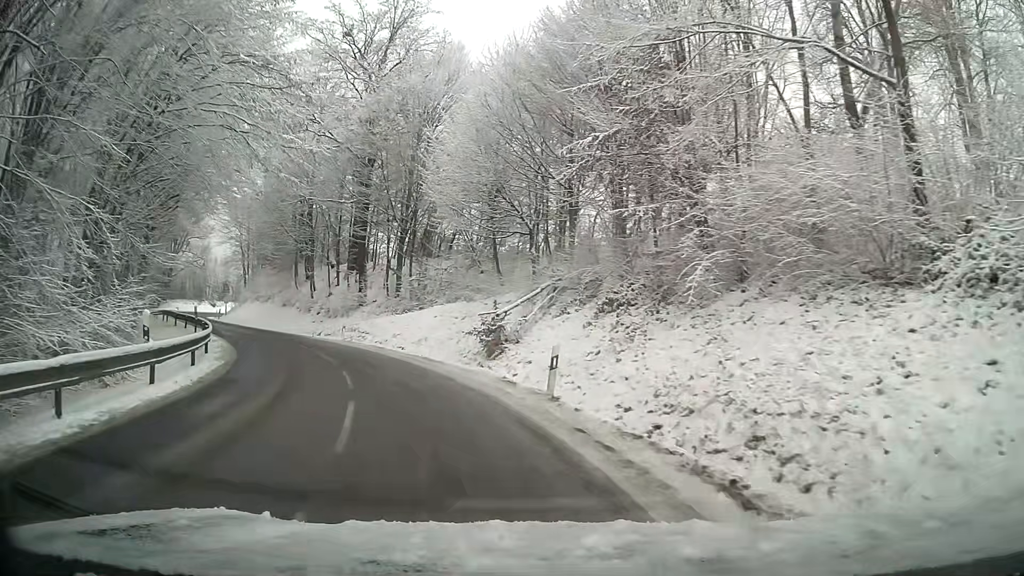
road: tertiary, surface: asphalt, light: Day
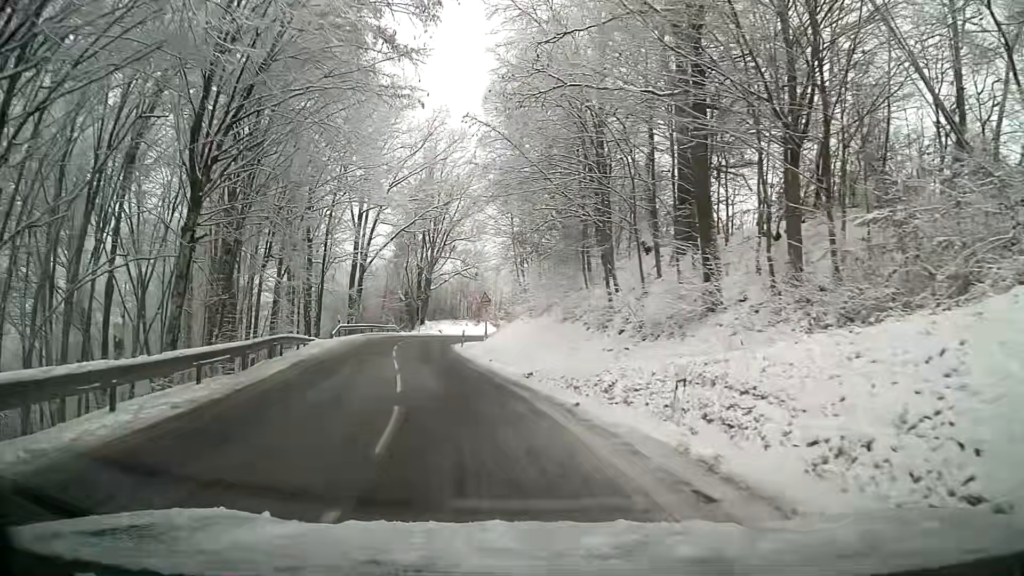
(-6.0, +24.6) m; -27°
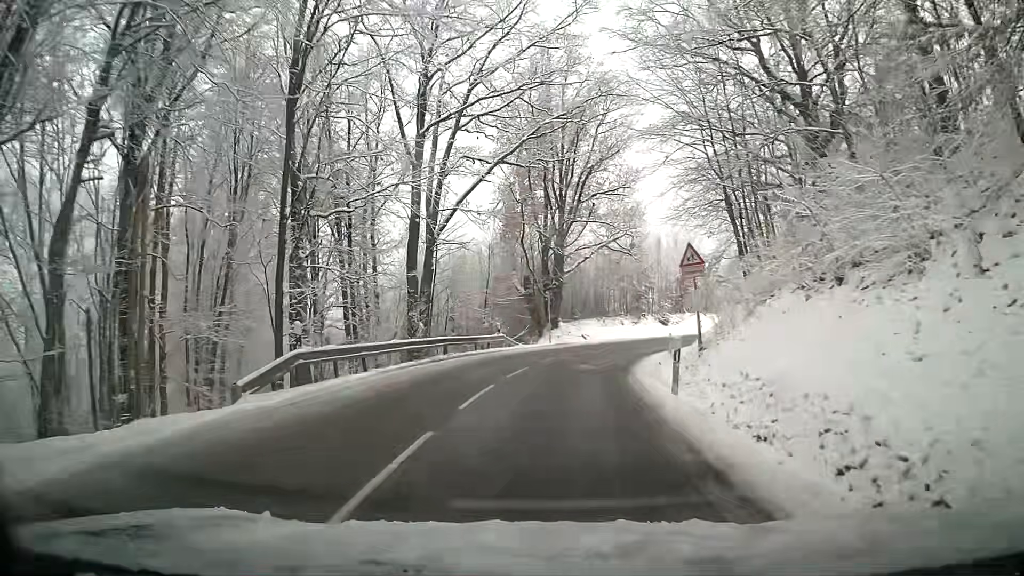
(-3.7, +27.7) m; -9°
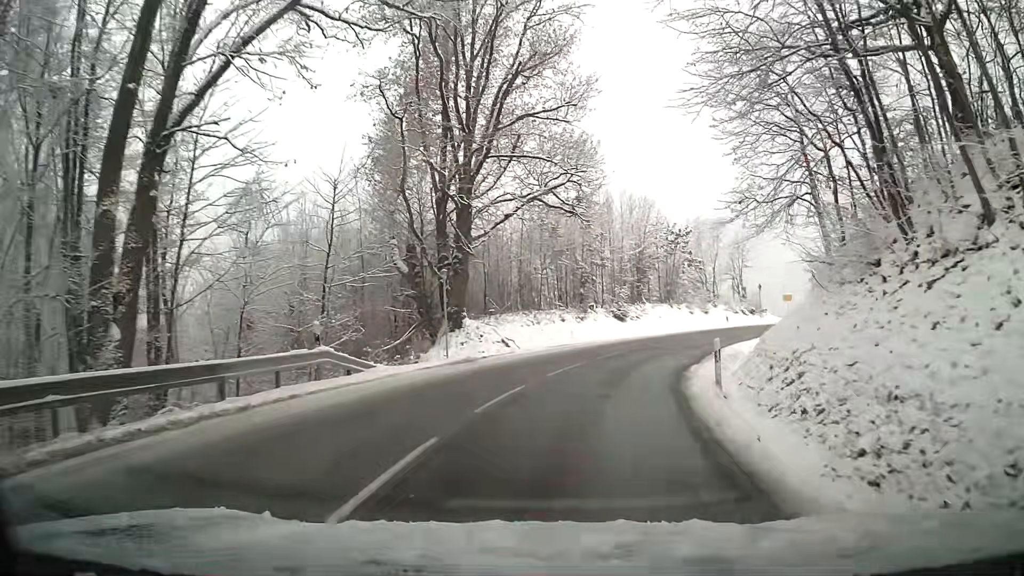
(+1.1, +19.0) m; +8°
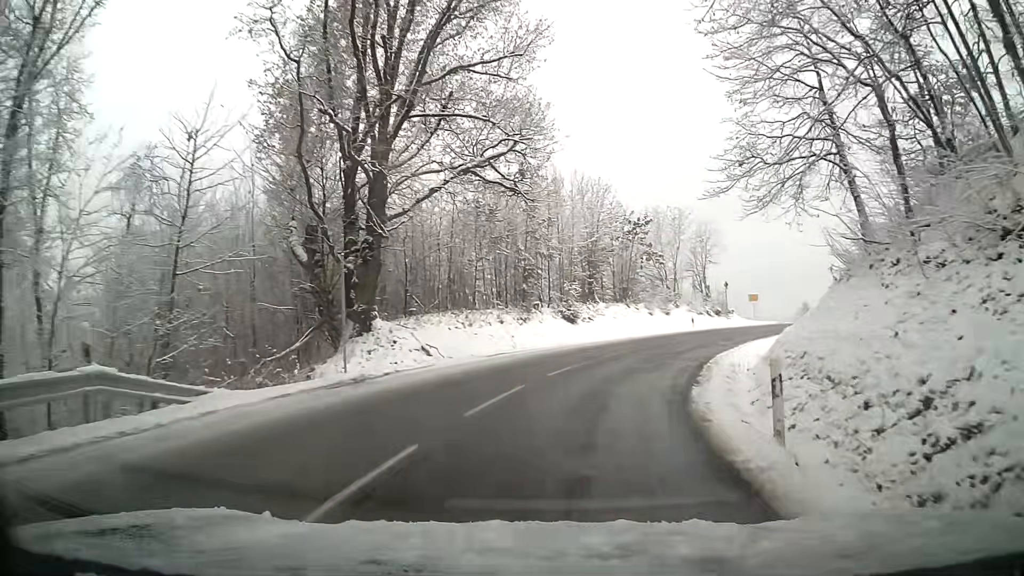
(+0.3, +6.5) m; +4°
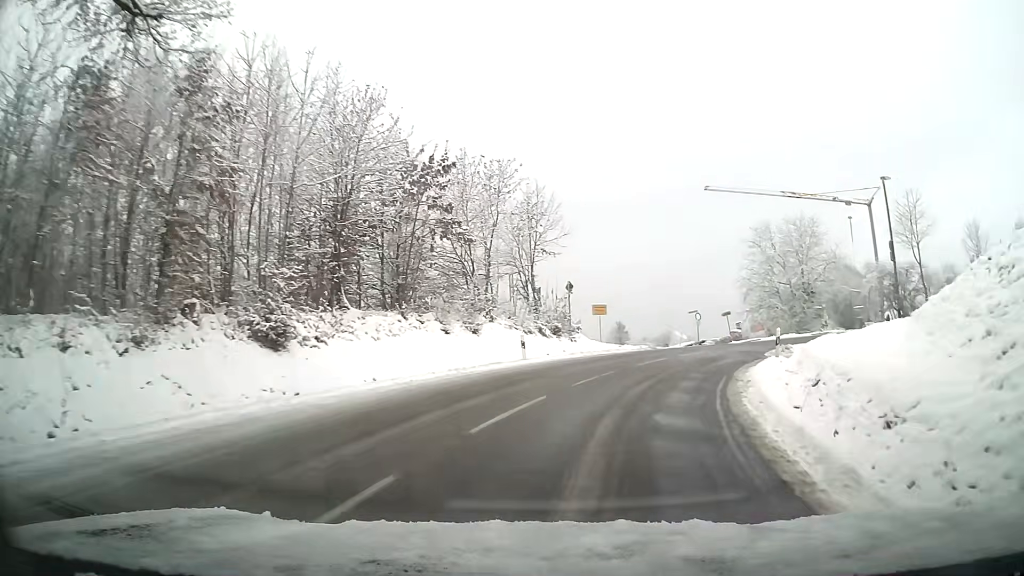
(+2.6, +18.9) m; +19°
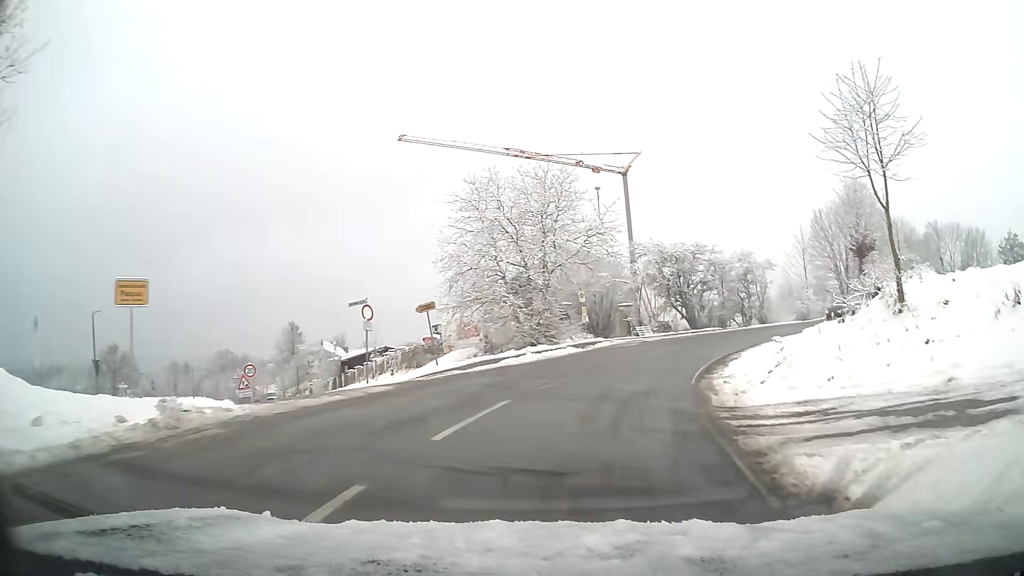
(+5.7, +23.5) m; +26°
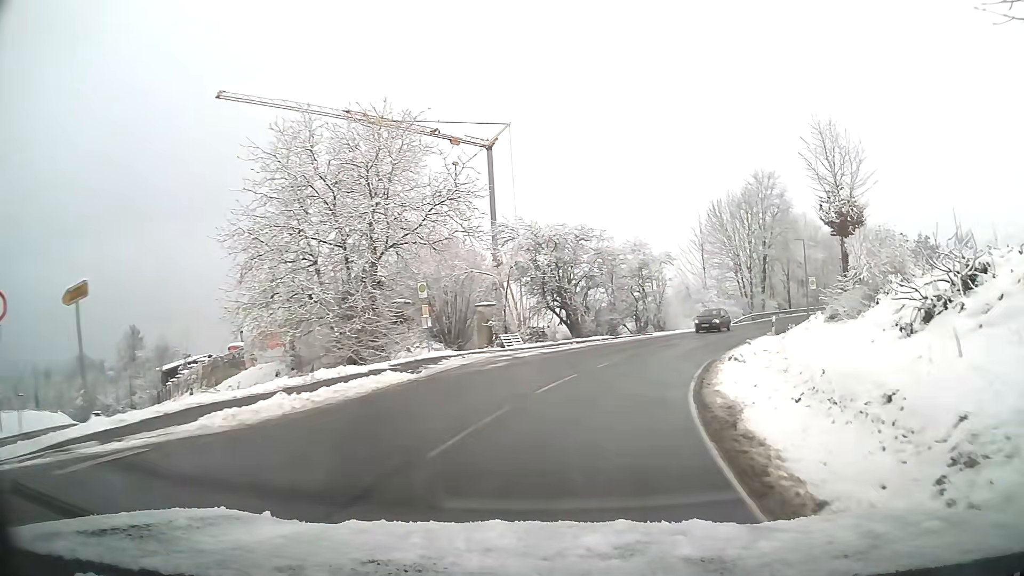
(+1.3, +12.9) m; +12°
